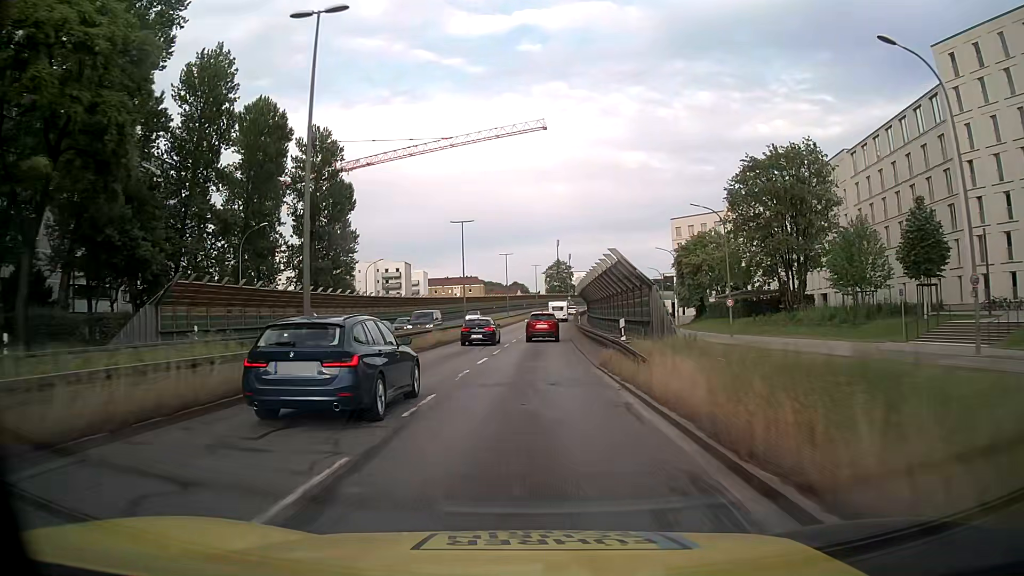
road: trunk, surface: asphalt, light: Day
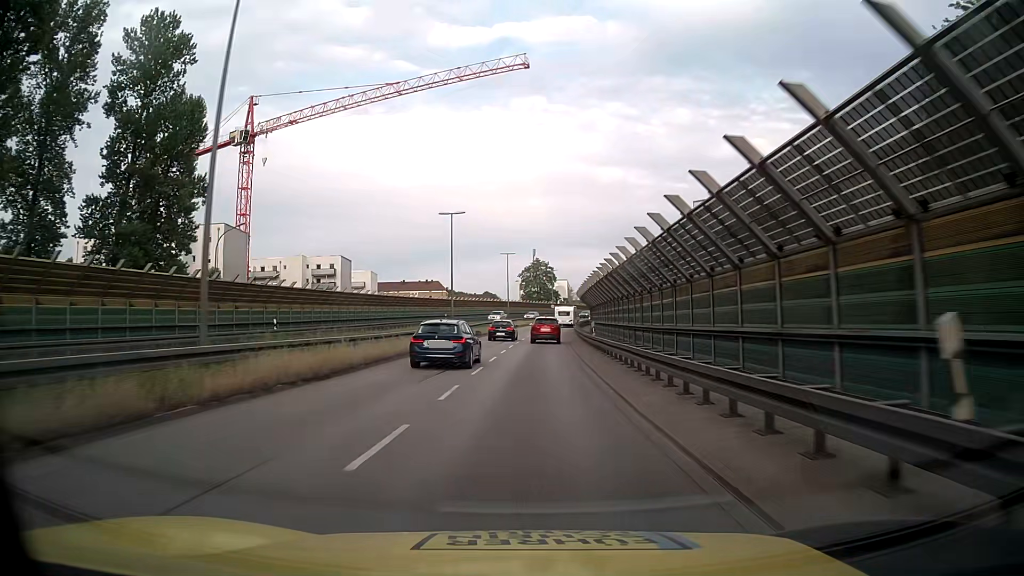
(+0.4, +38.8) m; +2°
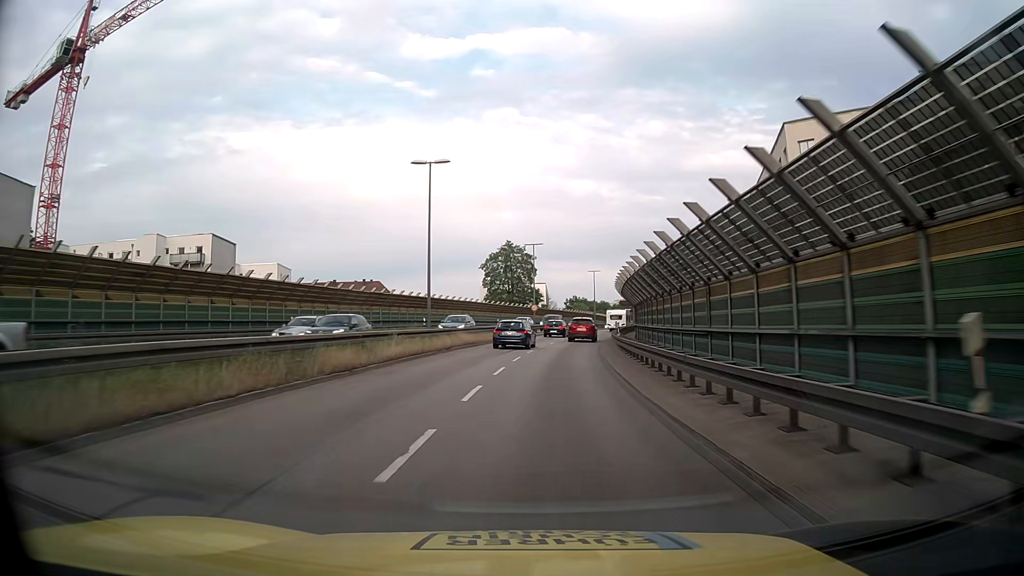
(+0.9, +48.2) m; +2°
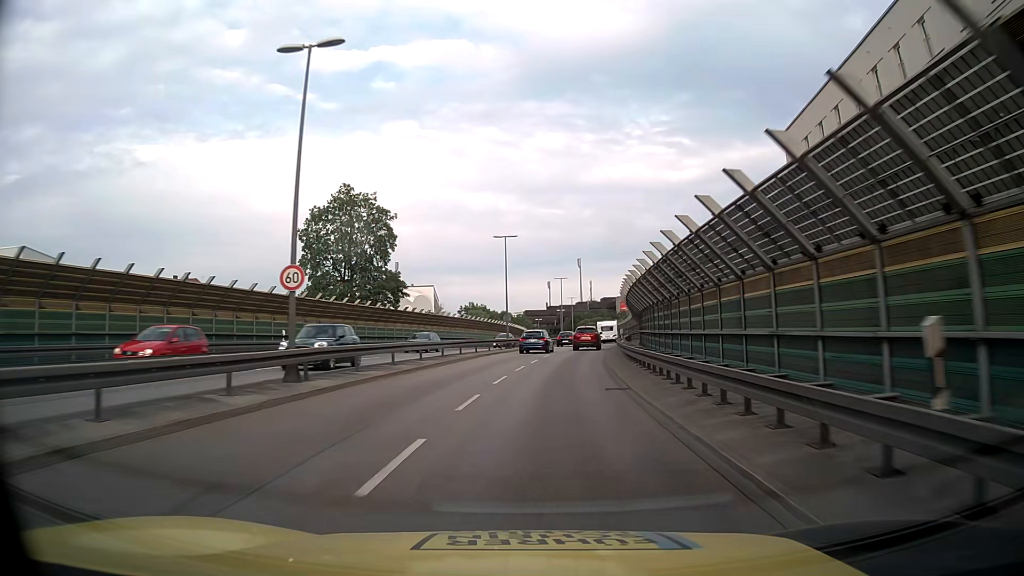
(+3.6, +47.8) m; +9°
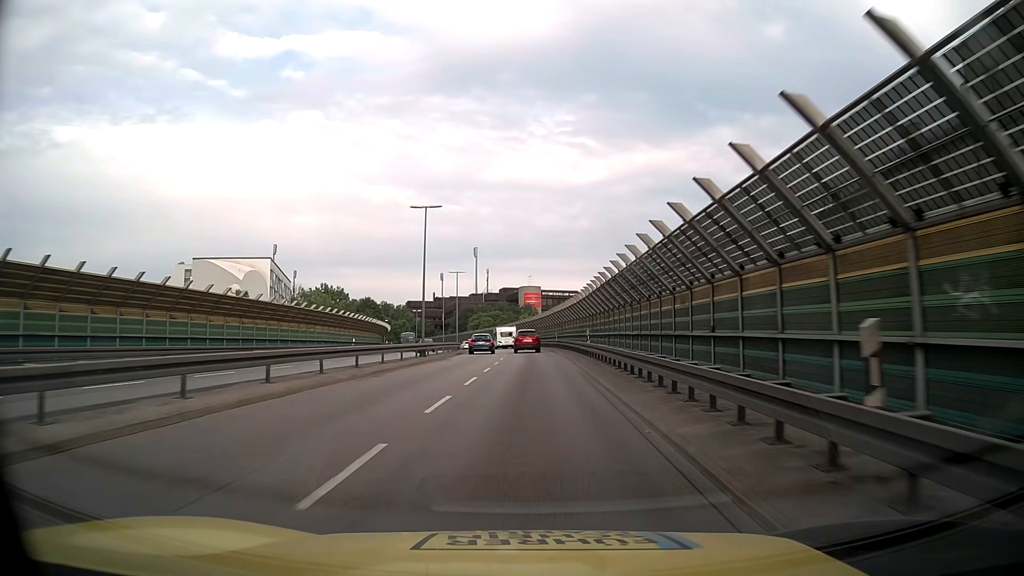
(+4.1, +48.1) m; +9°
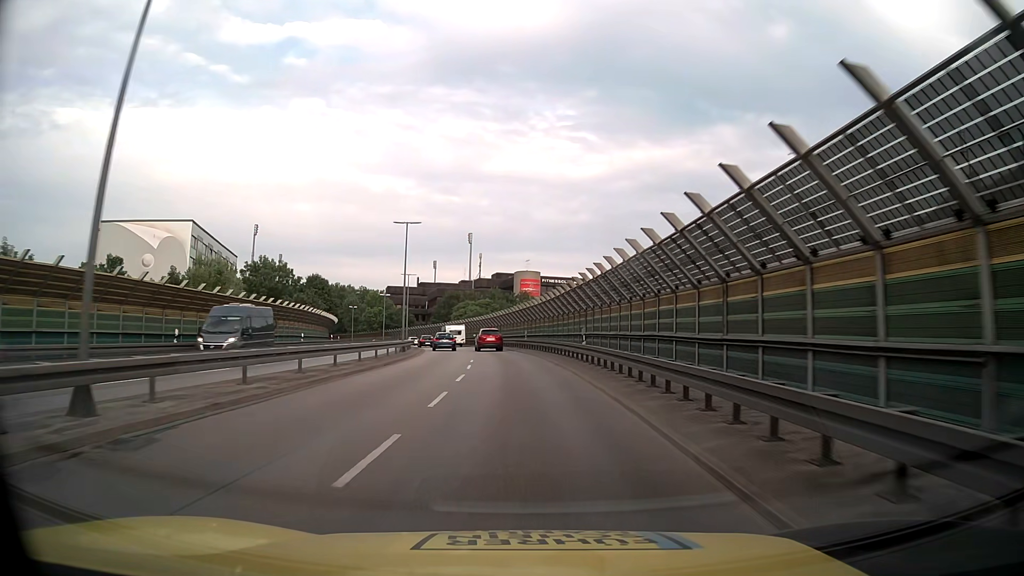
(+0.2, +29.2) m; 0°
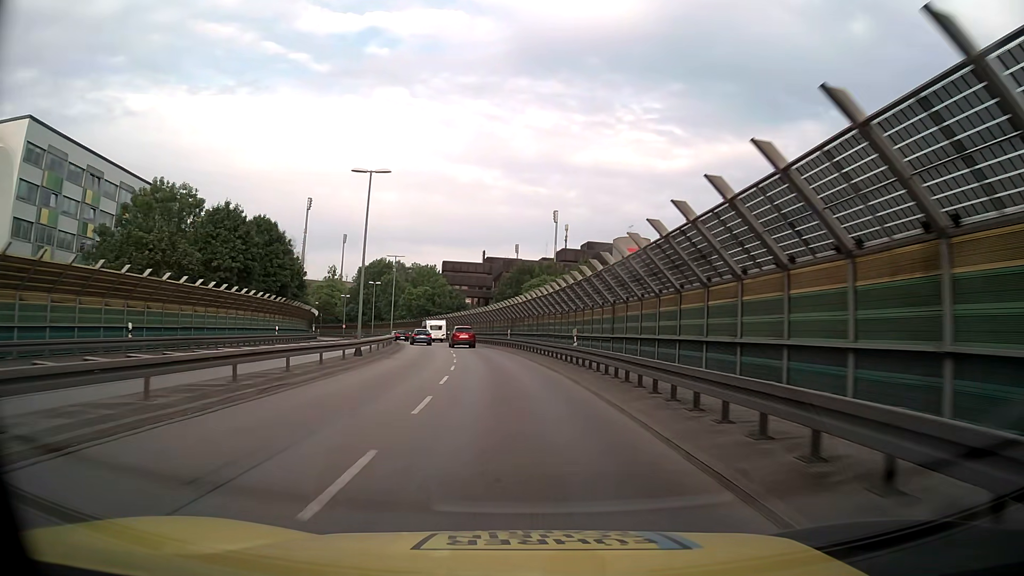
(-2.5, +49.0) m; -7°
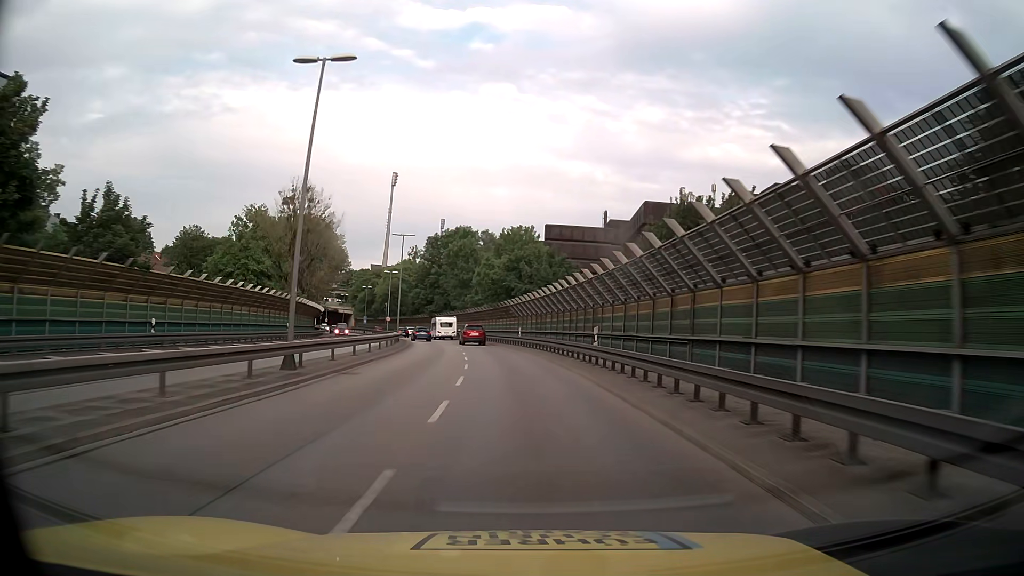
(-4.3, +49.1) m; -10°
